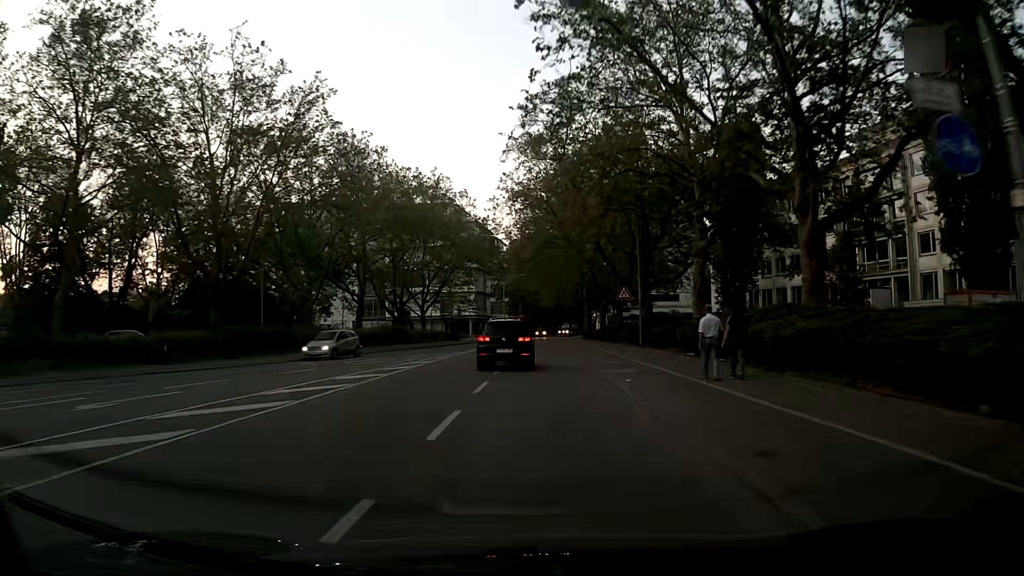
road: secondary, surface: asphalt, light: Day
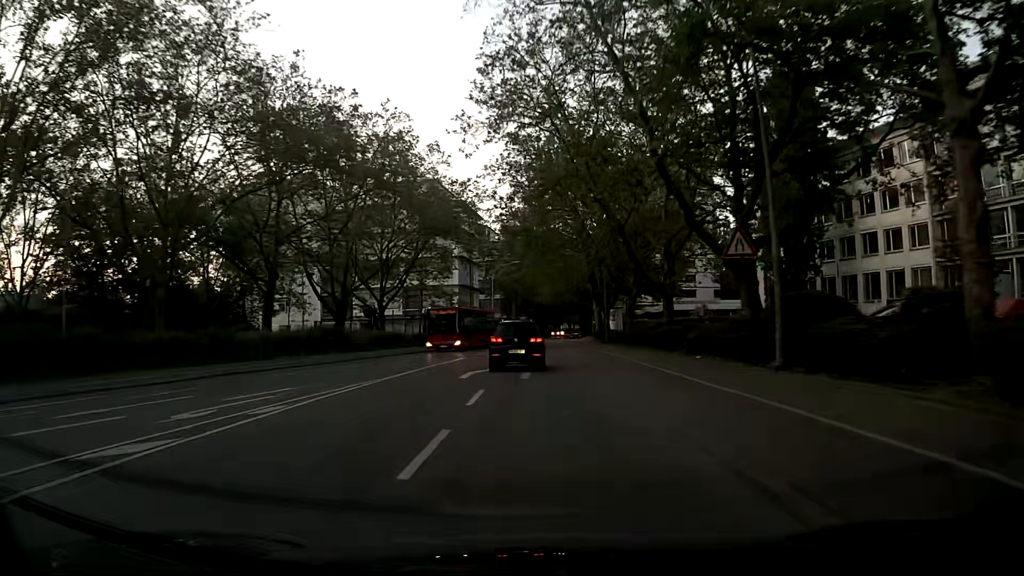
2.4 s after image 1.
(-0.2, +20.5) m; 0°
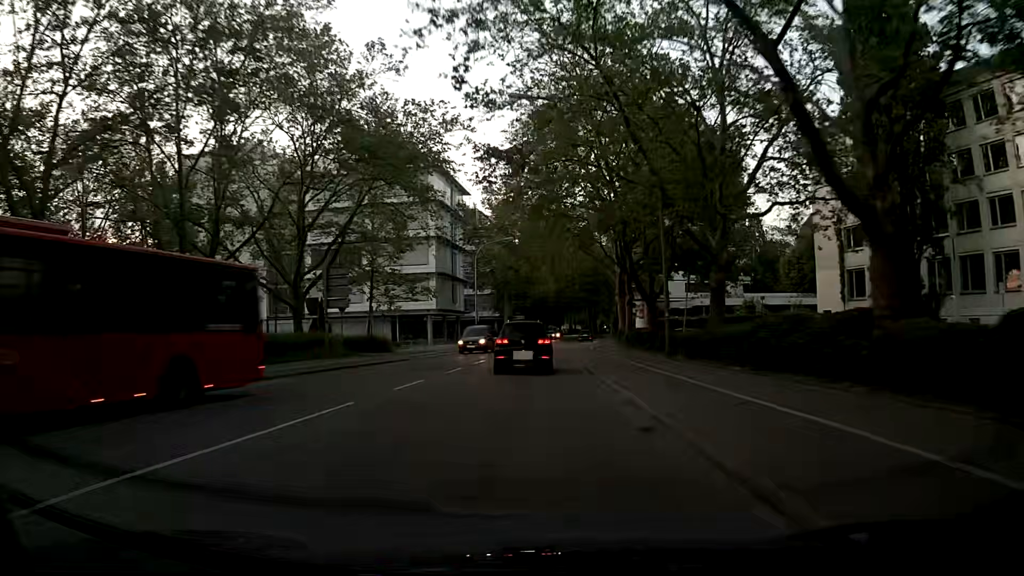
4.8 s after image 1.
(+0.1, +21.4) m; 0°
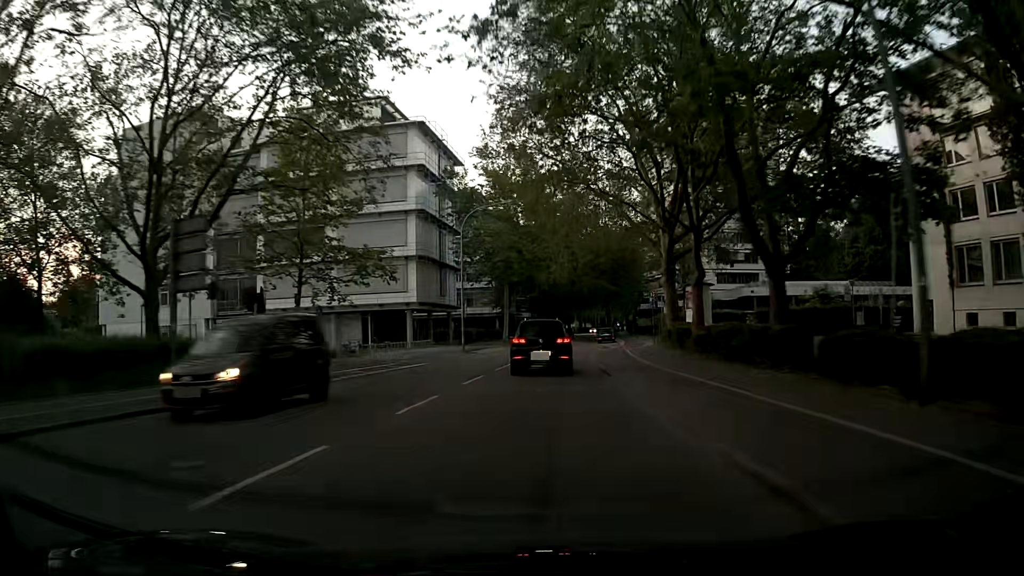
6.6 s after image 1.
(0.0, +16.6) m; -2°
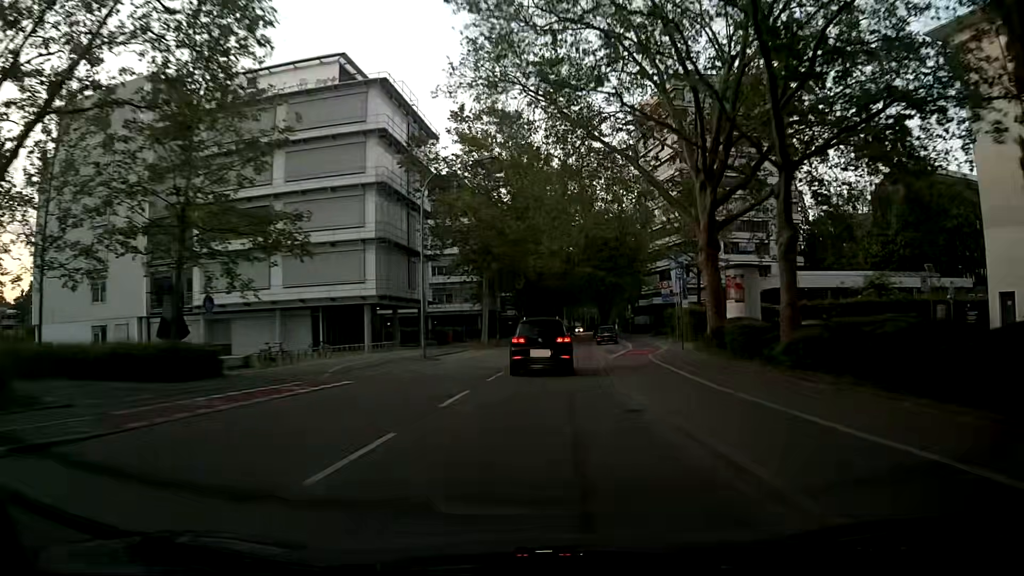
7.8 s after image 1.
(+0.2, +10.9) m; +2°
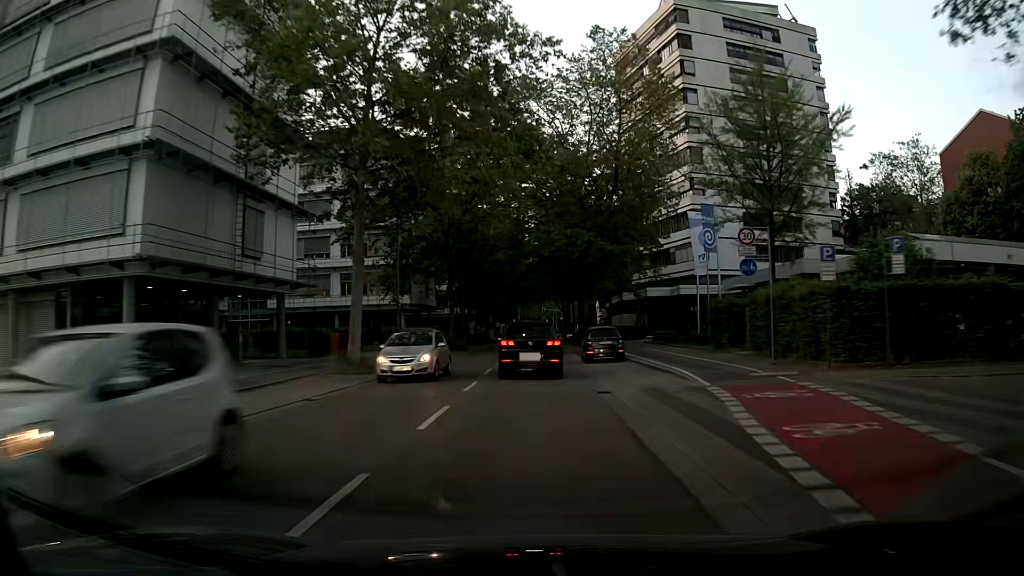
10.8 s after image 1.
(+0.9, +26.3) m; +4°
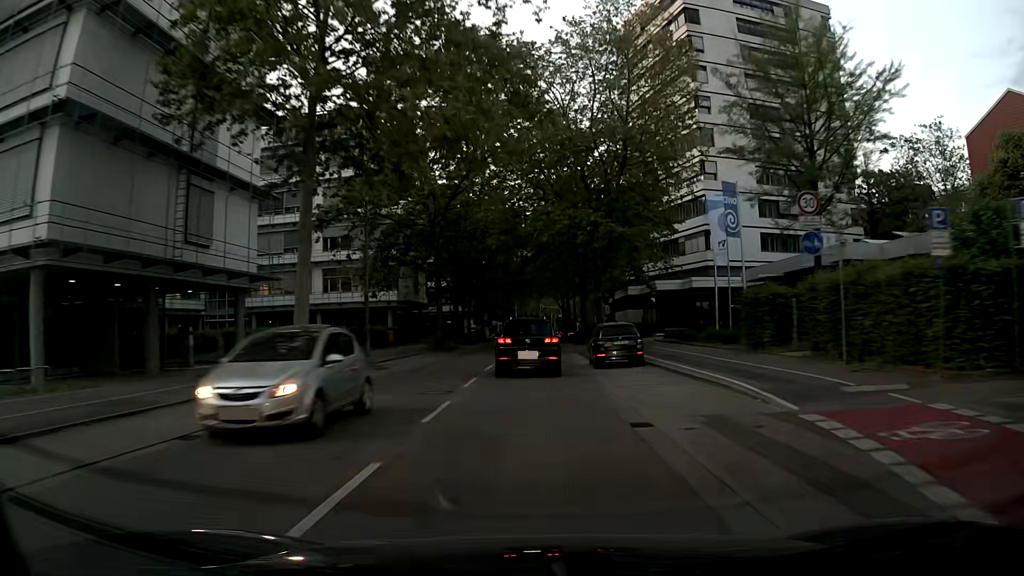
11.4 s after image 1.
(0.0, +5.5) m; -1°
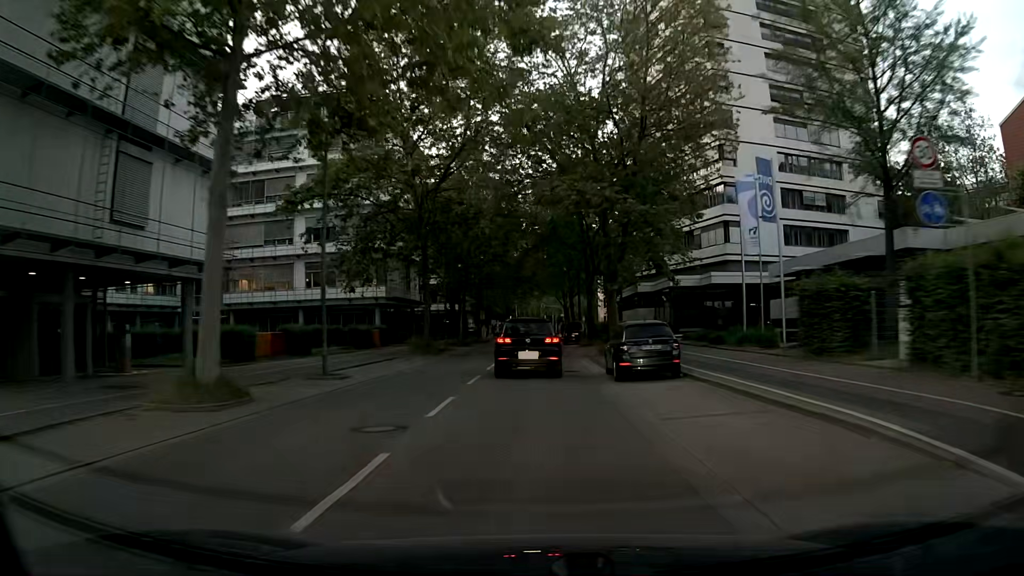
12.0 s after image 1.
(0.0, +5.5) m; 0°
(0, +10) (0, +20) (0, +30) (+1, +40) (+1, +50) (+1, +60) (0, +70) (0, +80) (0, +90) (+1, +100) m
